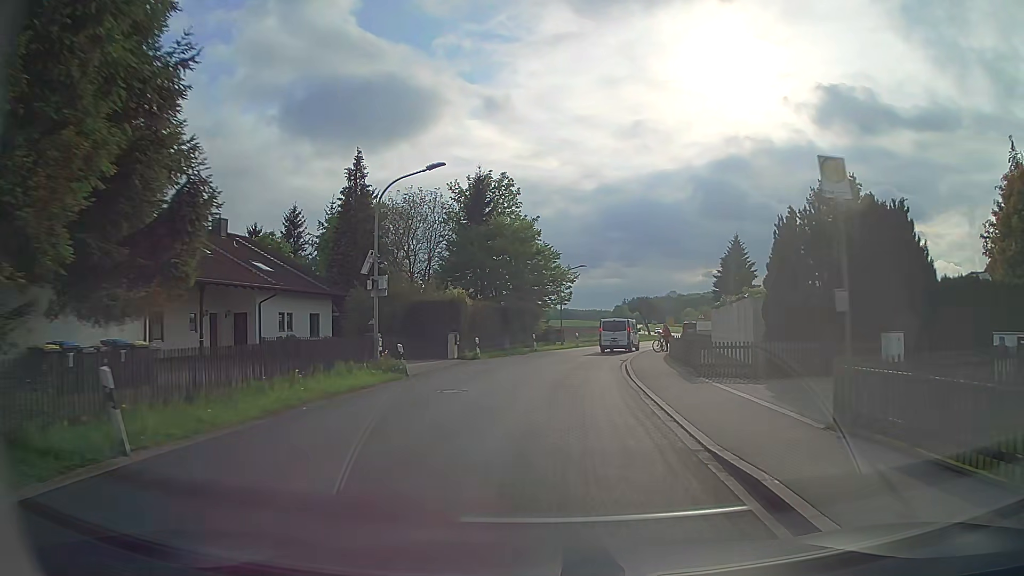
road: secondary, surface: asphalt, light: Day
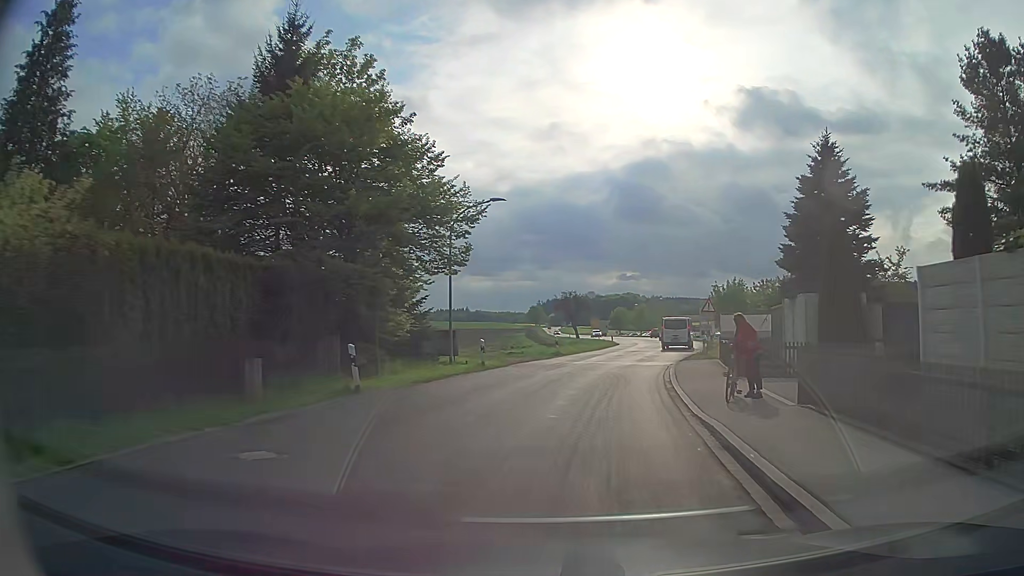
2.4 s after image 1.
(+1.4, +26.8) m; +7°
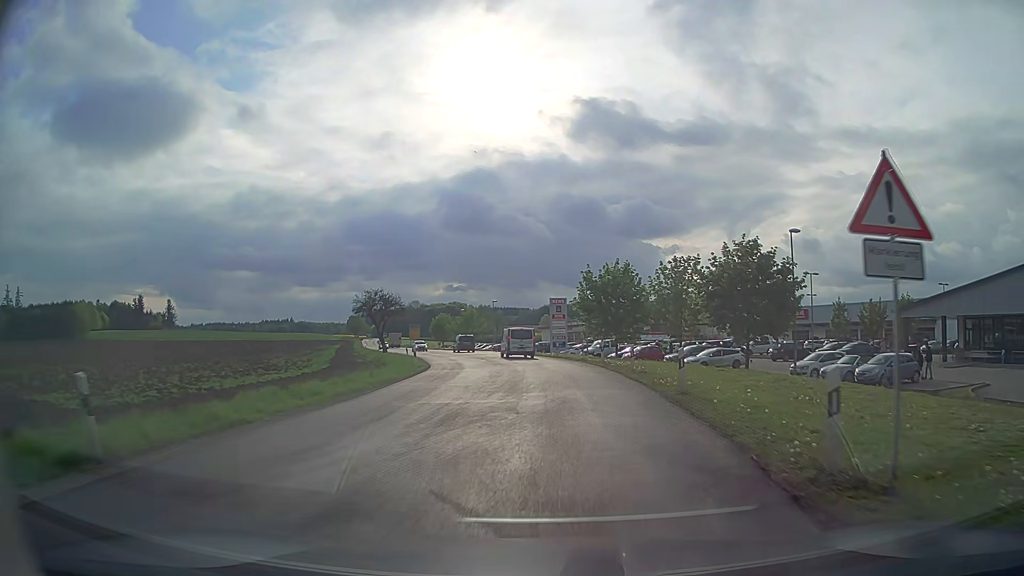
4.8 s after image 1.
(+3.5, +28.4) m; +14°
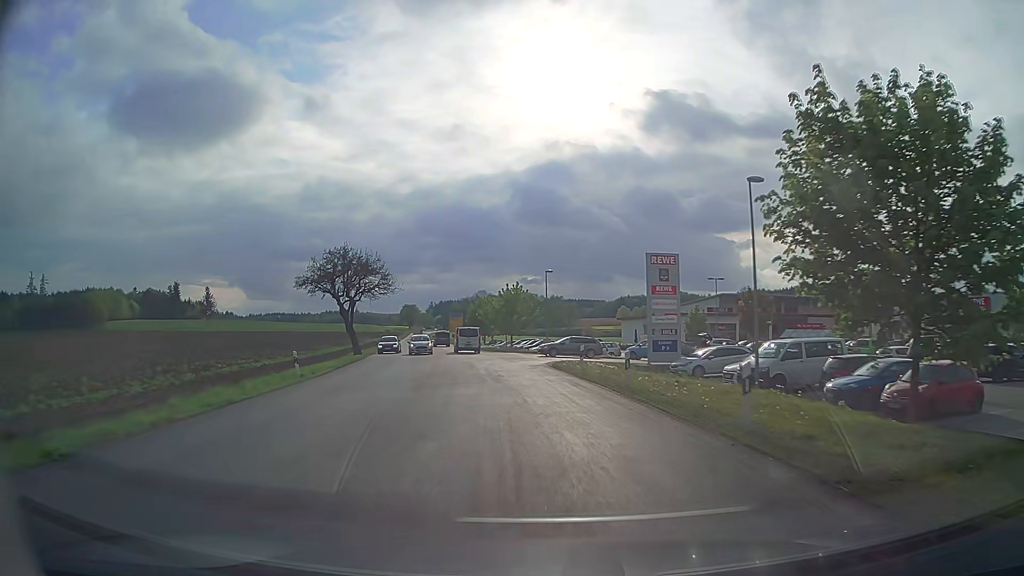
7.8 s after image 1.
(-0.3, +37.8) m; -5°
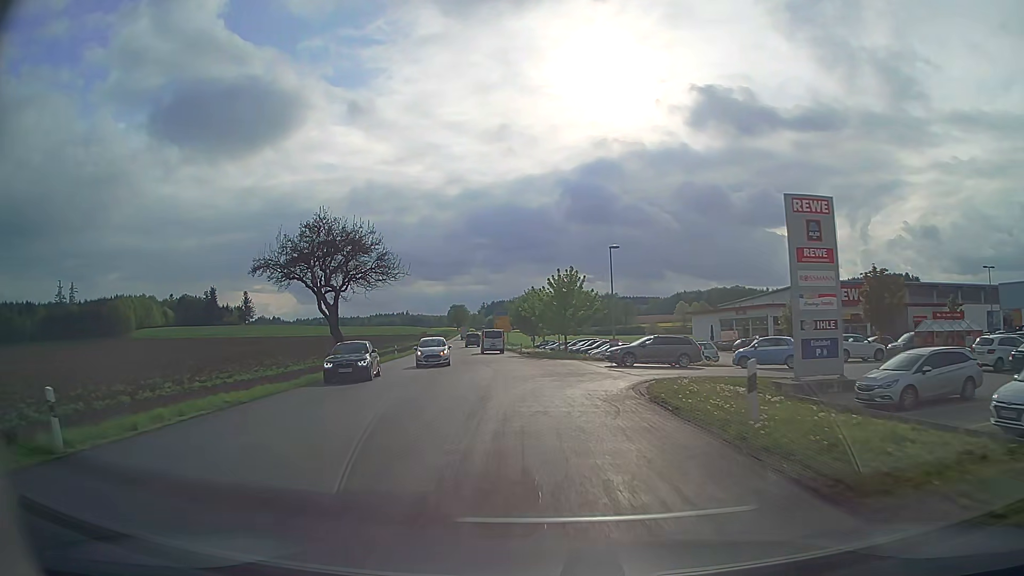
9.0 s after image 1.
(-0.7, +15.7) m; -4°
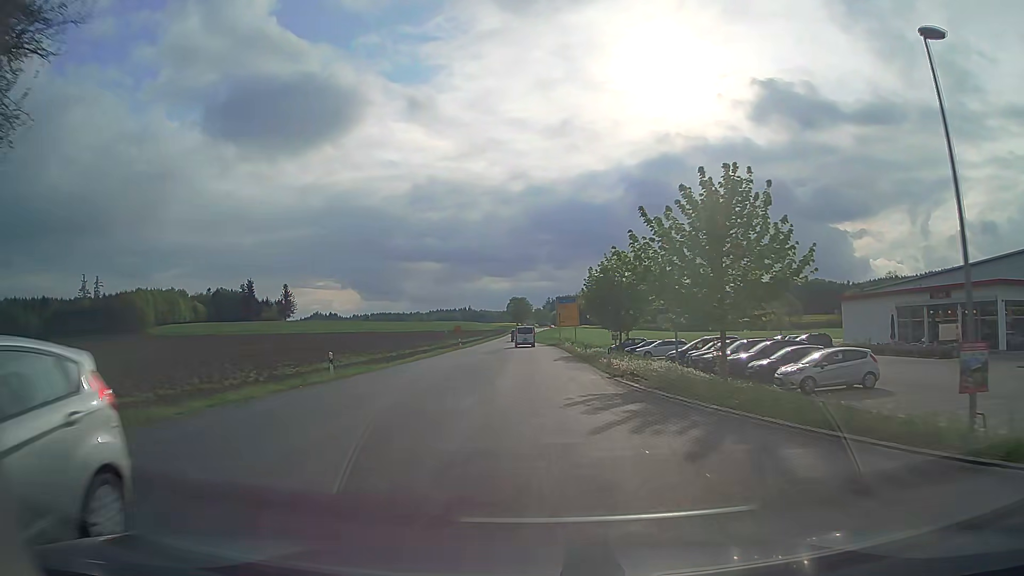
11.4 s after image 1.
(-2.0, +32.4) m; -6°
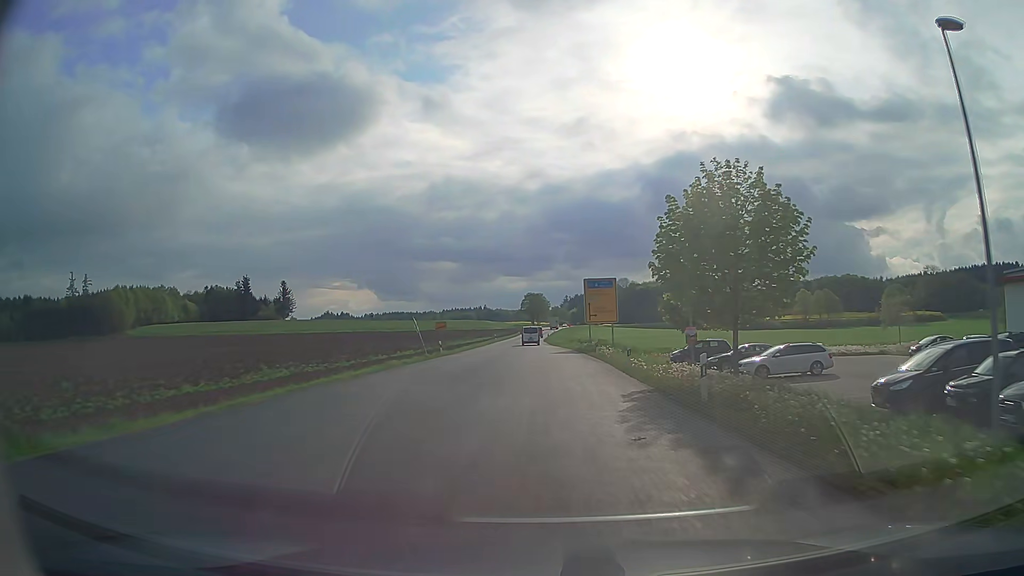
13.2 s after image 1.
(-0.3, +25.2) m; -1°
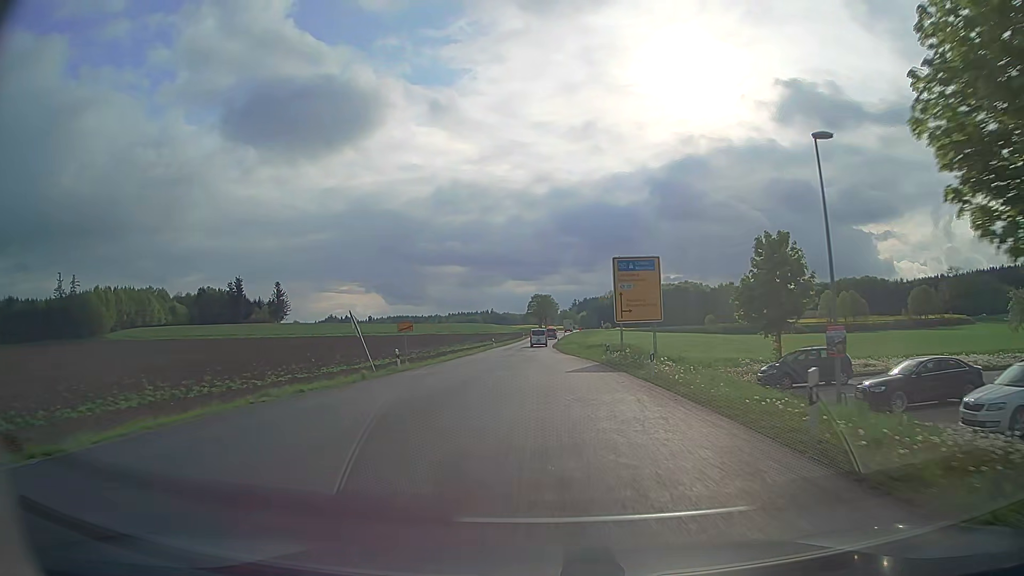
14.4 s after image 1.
(-0.1, +17.2) m; -1°
(0, +10) (0, +20) (0, +30) (0, +40) (-1, +50) (-1, +60) (-1, +70) (0, +80) (0, +90) (0, +100) m
